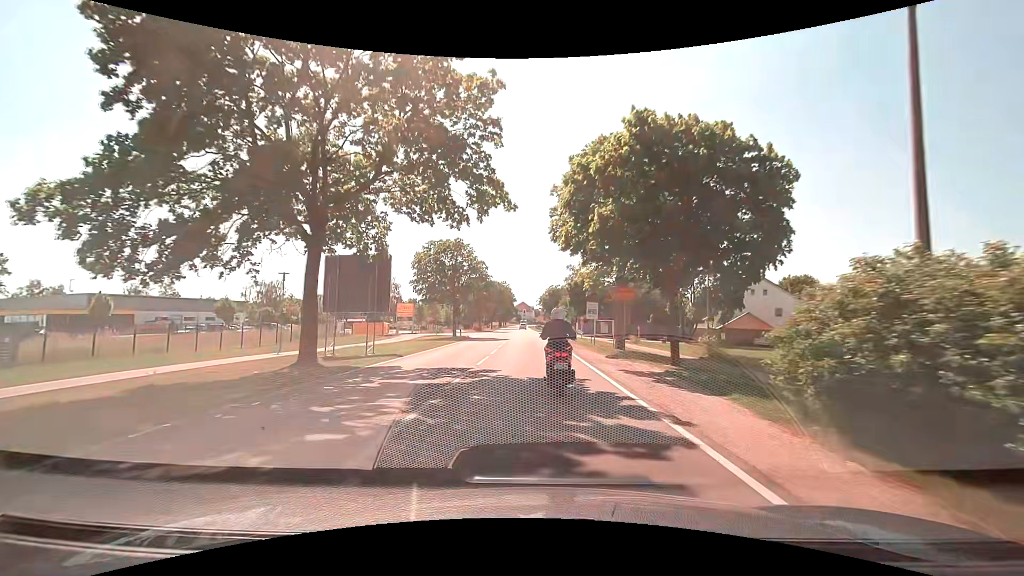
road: tertiary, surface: asphalt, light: Day
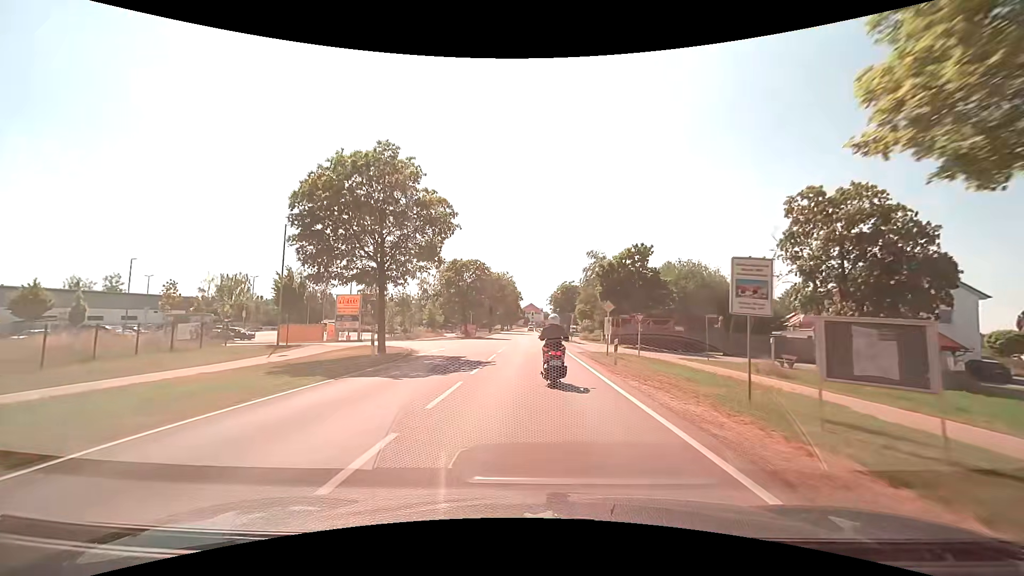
(+0.1, +26.4) m; 0°
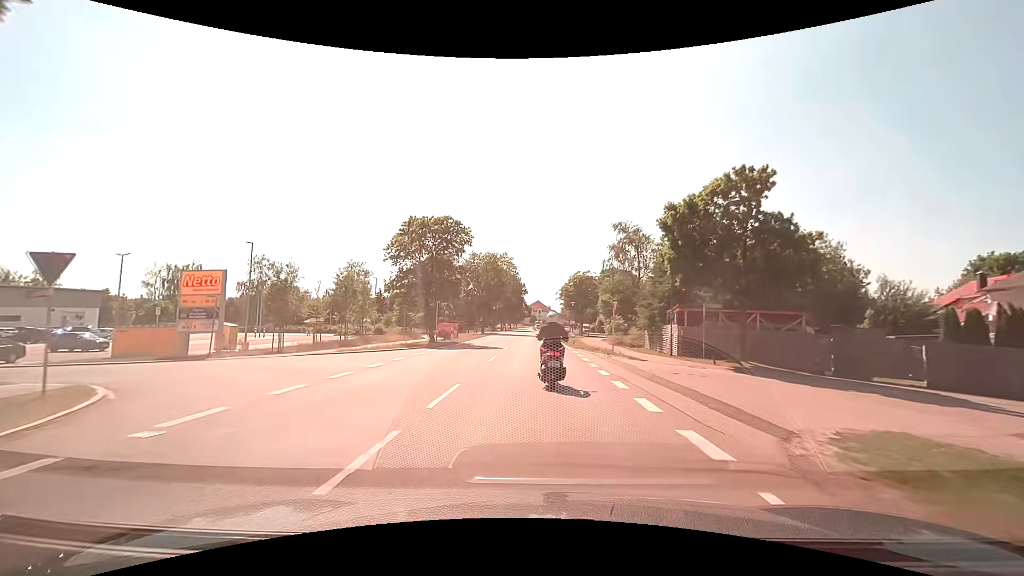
(-0.2, +22.8) m; -1°
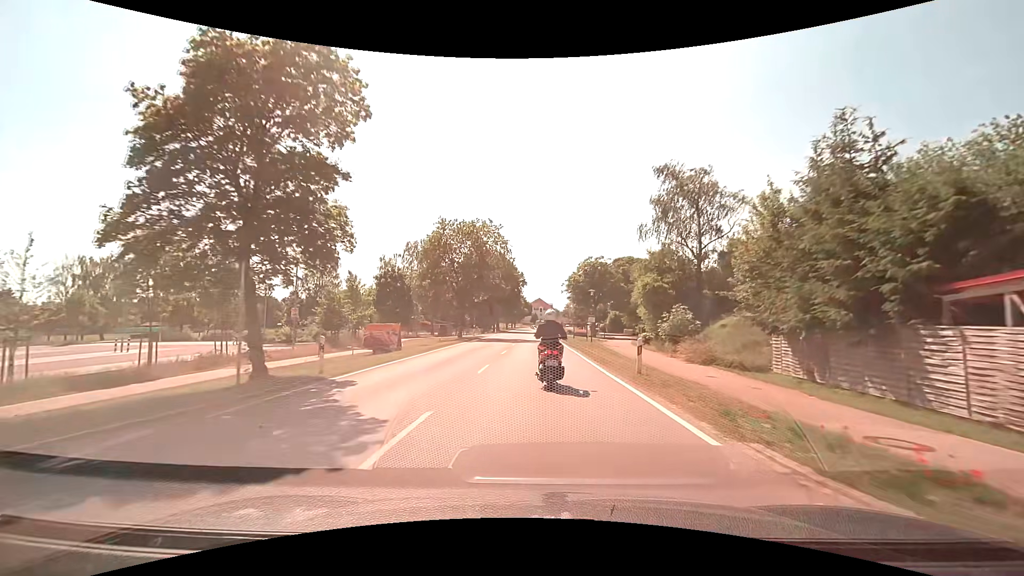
(-0.1, +22.6) m; 0°
(0, +10) (0, +20) (0, +30) (0, +40) (0, +50) (0, +60) (0, +70) (0, +80) (0, +90) (+1, +100) m
